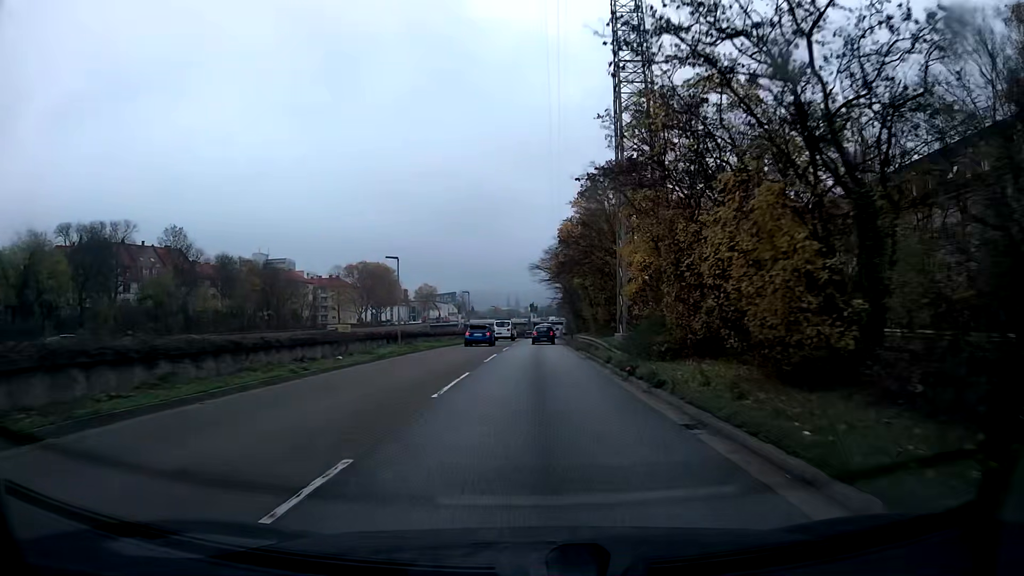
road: trunk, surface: asphalt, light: Day
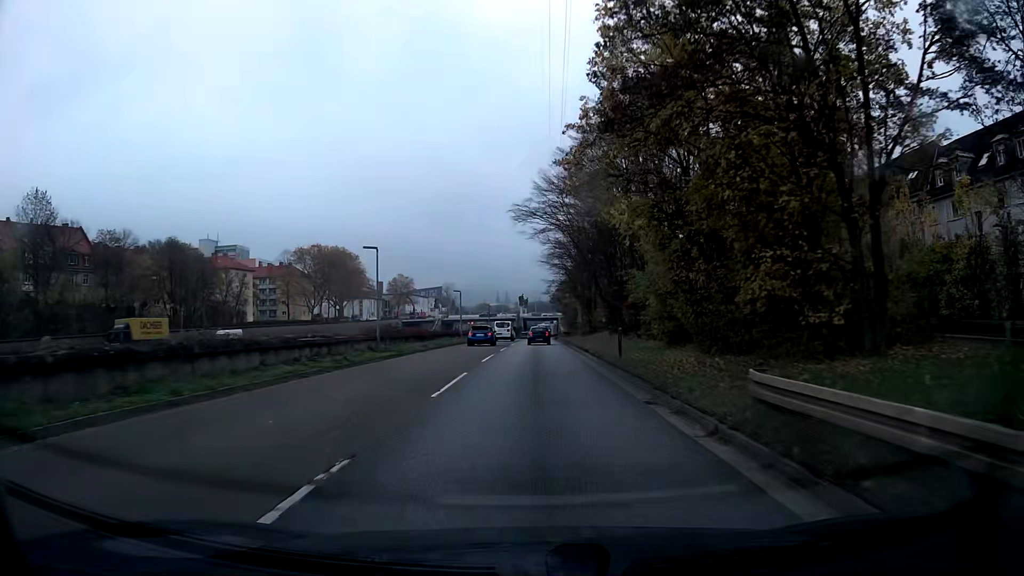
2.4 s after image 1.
(+0.3, +36.3) m; +1°
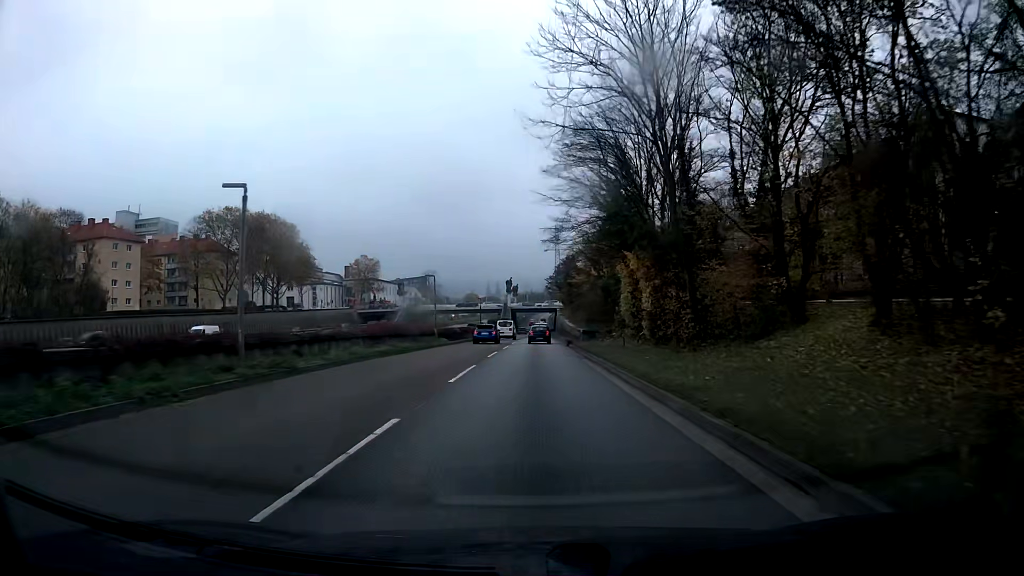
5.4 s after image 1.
(+0.1, +45.5) m; 0°
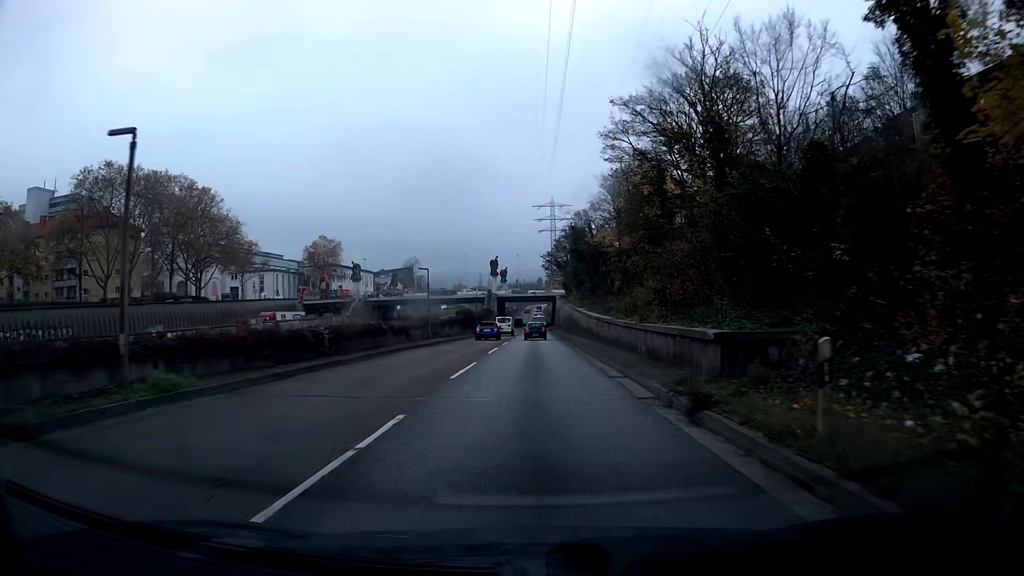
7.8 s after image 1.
(+0.6, +36.0) m; +1°
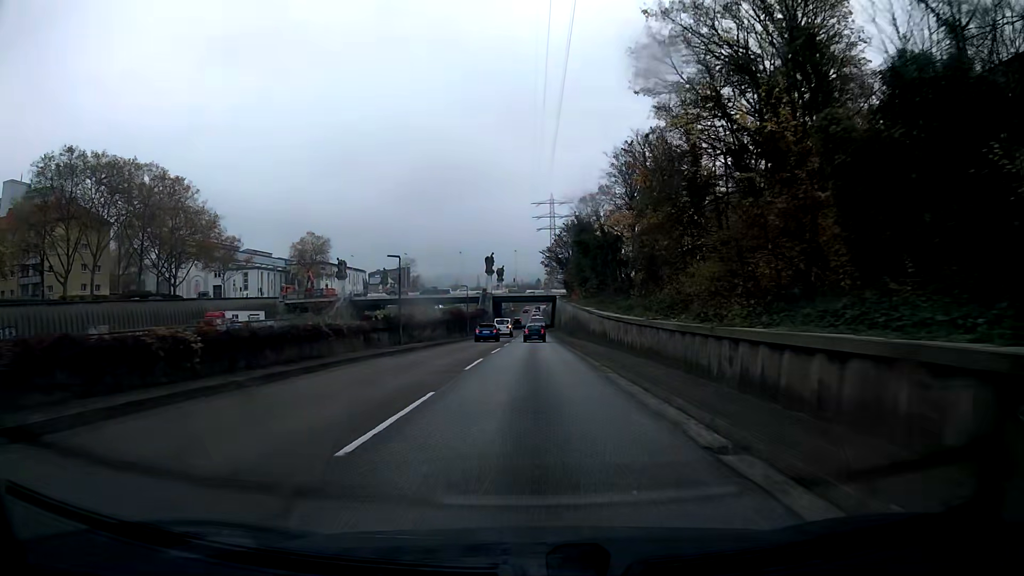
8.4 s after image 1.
(0.0, +9.0) m; 0°
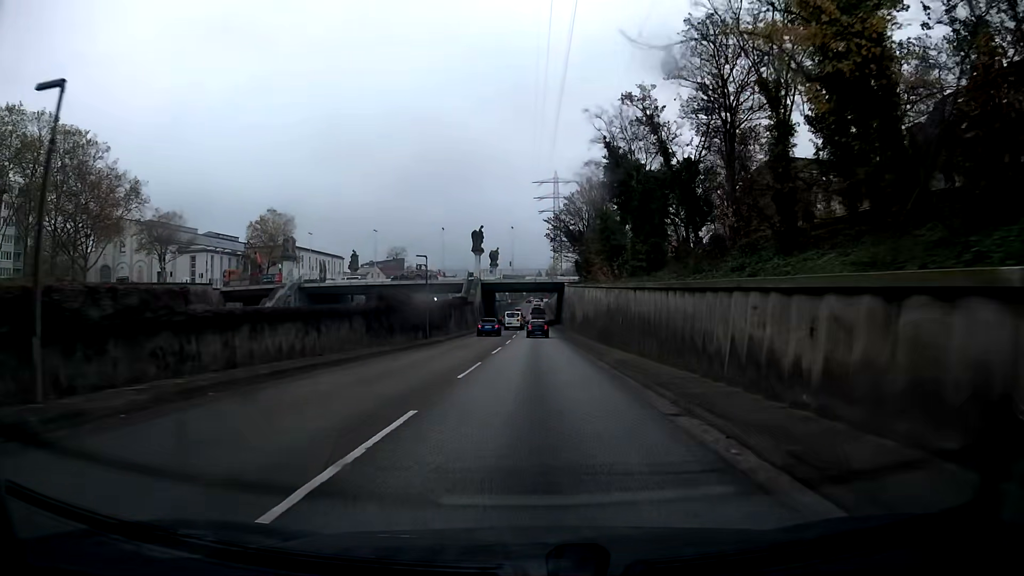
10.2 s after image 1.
(0.0, +27.0) m; 0°
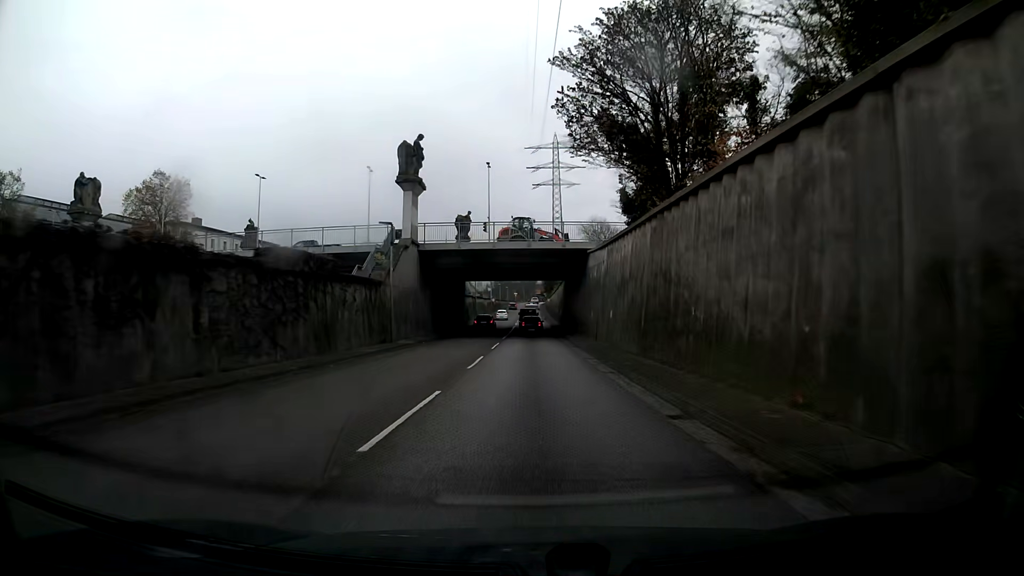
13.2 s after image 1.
(+0.3, +45.4) m; 0°
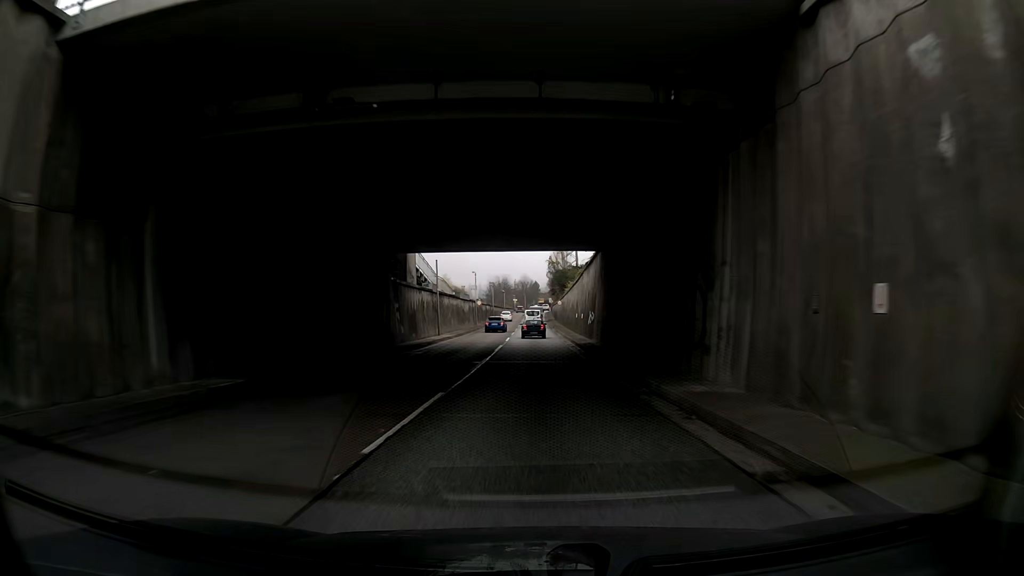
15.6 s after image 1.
(+0.1, +36.3) m; 0°
(0, +10) (0, +20) (+1, +30) (0, +40) (-1, +50) (-1, +60) (-1, +70) (-1, +80) (-1, +90) (-1, +100) m
